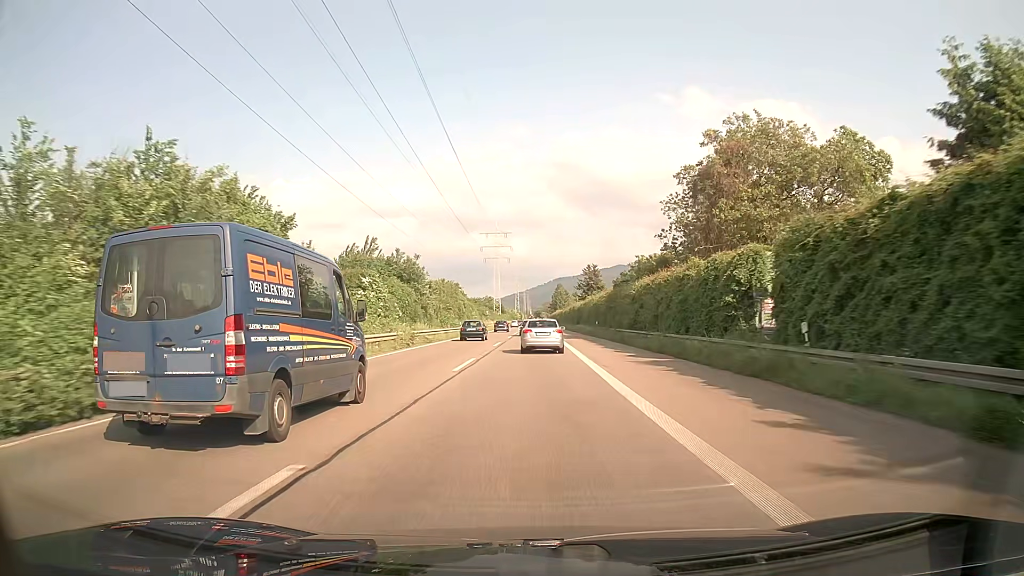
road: trunk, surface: asphalt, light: Day
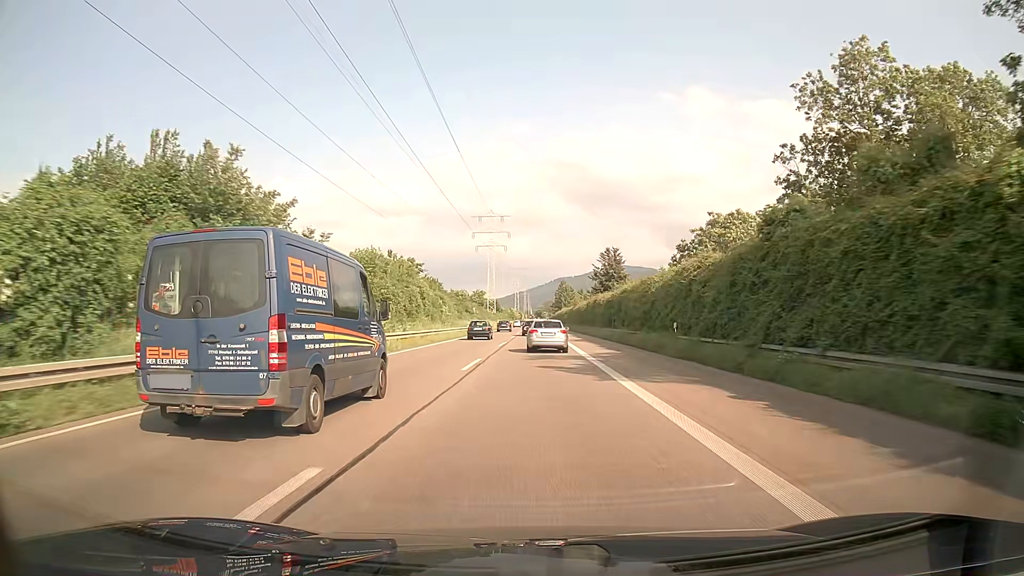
(-0.1, +36.3) m; 0°
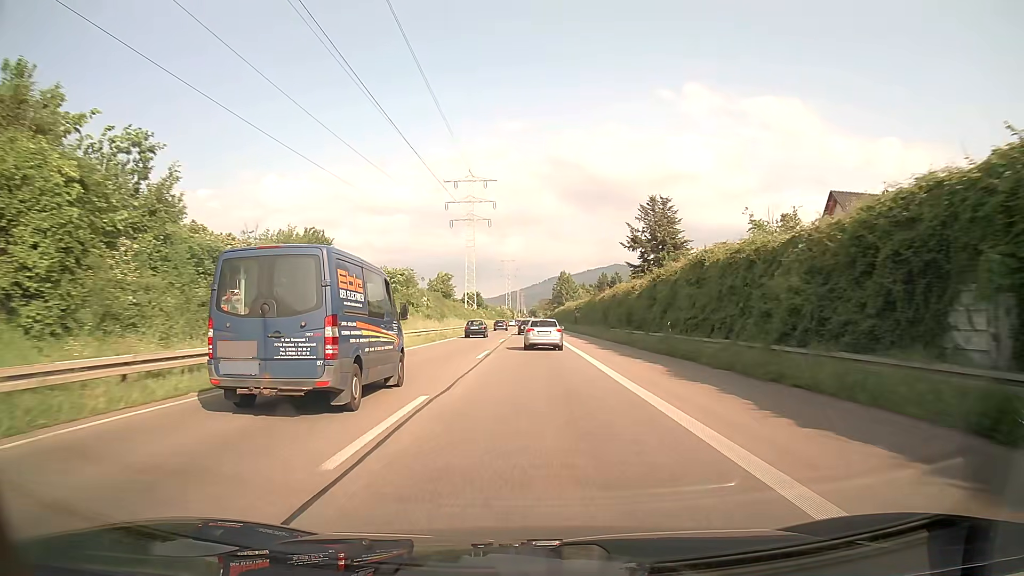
(-0.2, +48.4) m; 0°
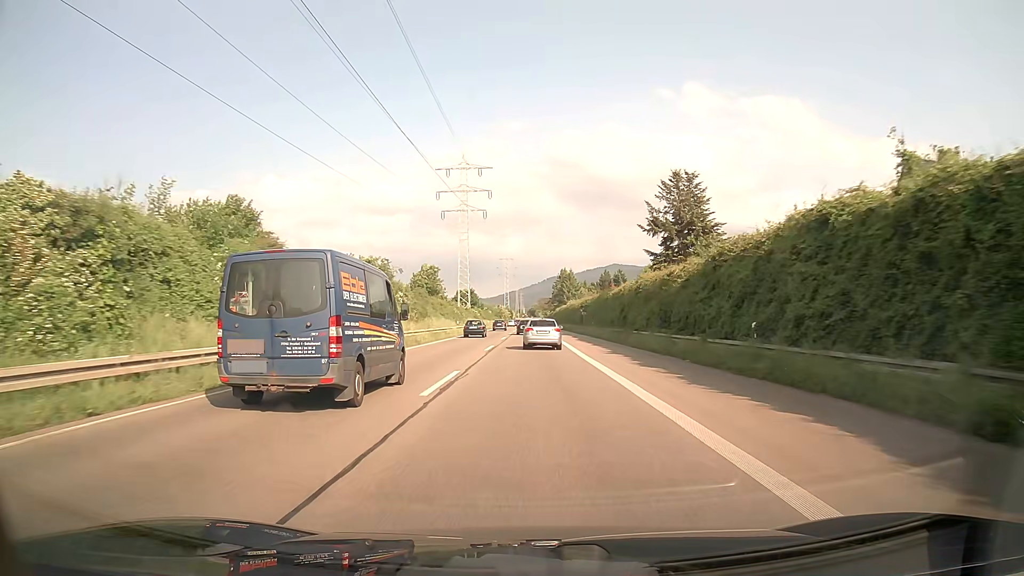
(0.0, +12.1) m; 0°
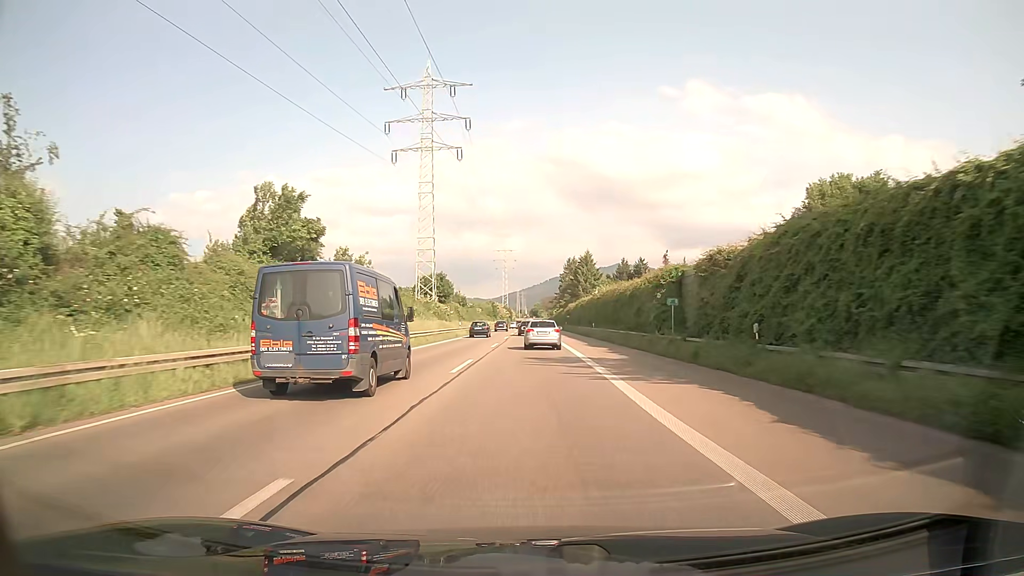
(-0.1, +48.5) m; 0°
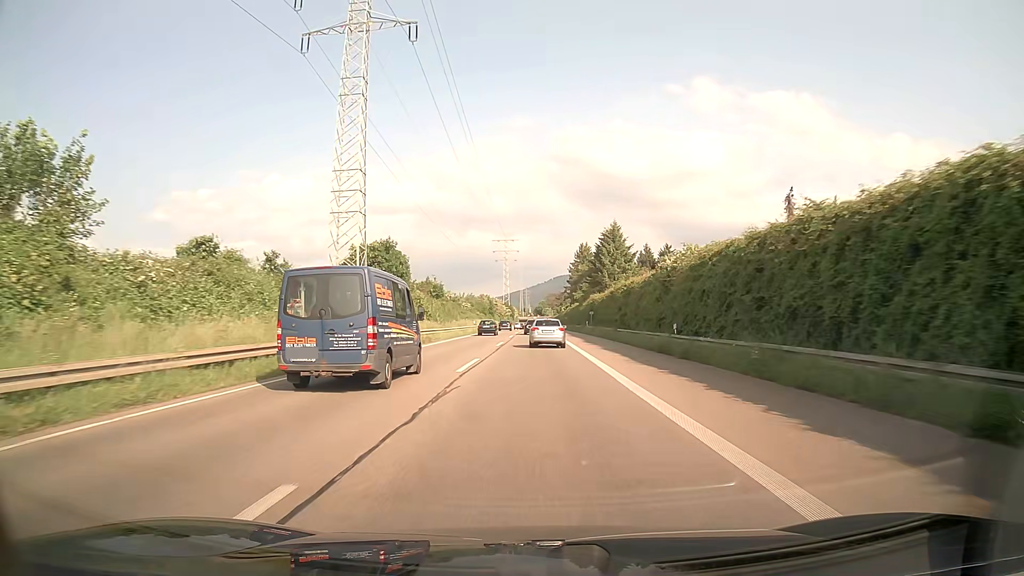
(-0.2, +36.4) m; 0°
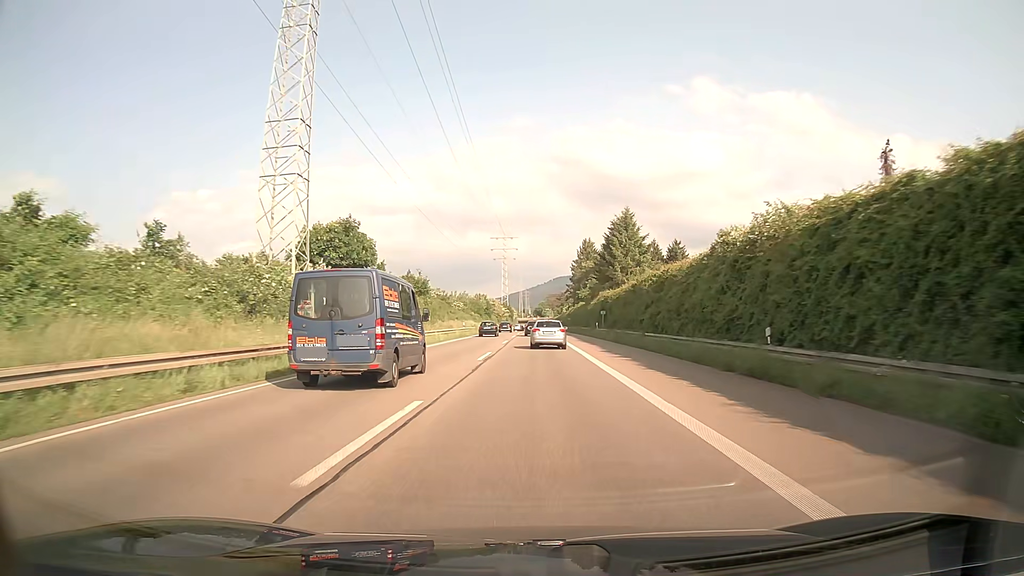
(0.0, +12.2) m; 0°
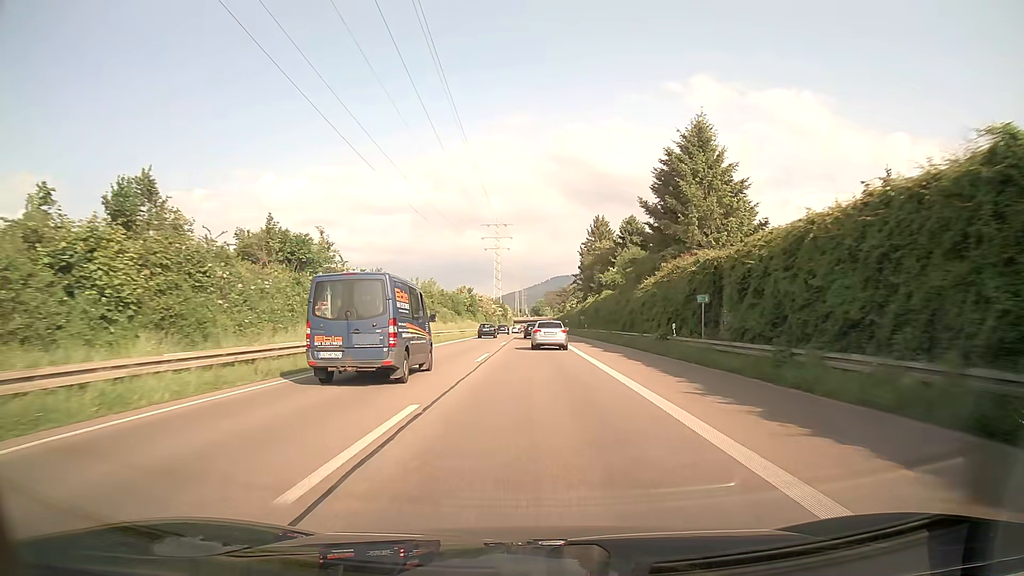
(+0.1, +36.7) m; 0°
(0, +10) (0, +20) (0, +30) (0, +40) (0, +50) (0, +60) (0, +70) (0, +80) (0, +90) (0, +100) m
